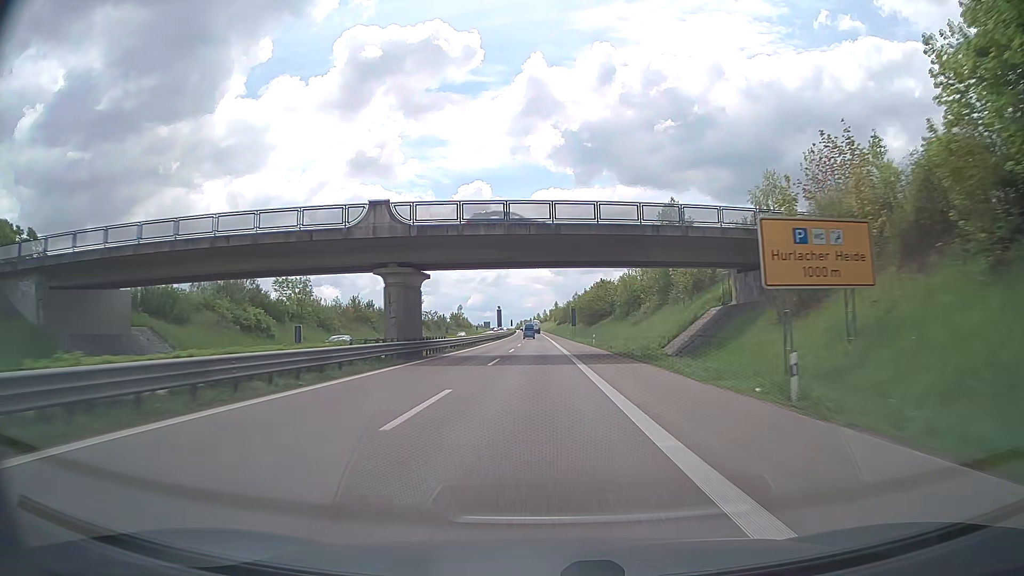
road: trunk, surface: asphalt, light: Day
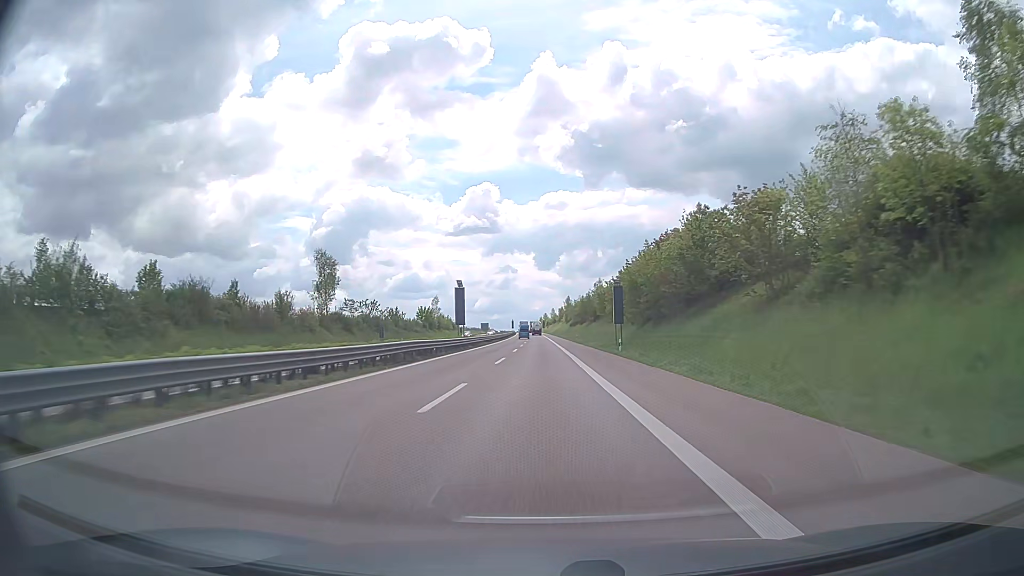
(-0.4, +69.6) m; 0°
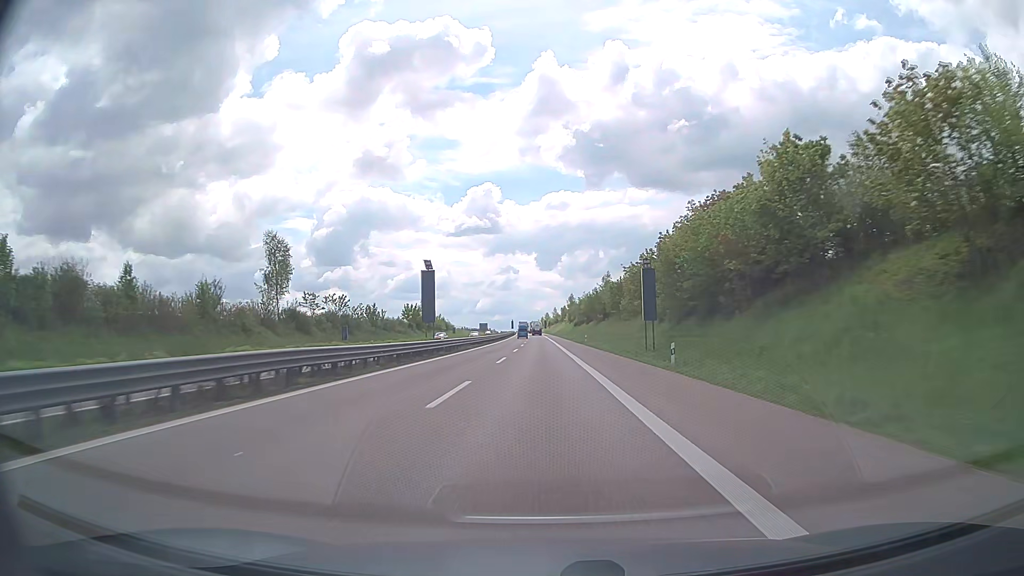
(-0.1, +17.5) m; 0°
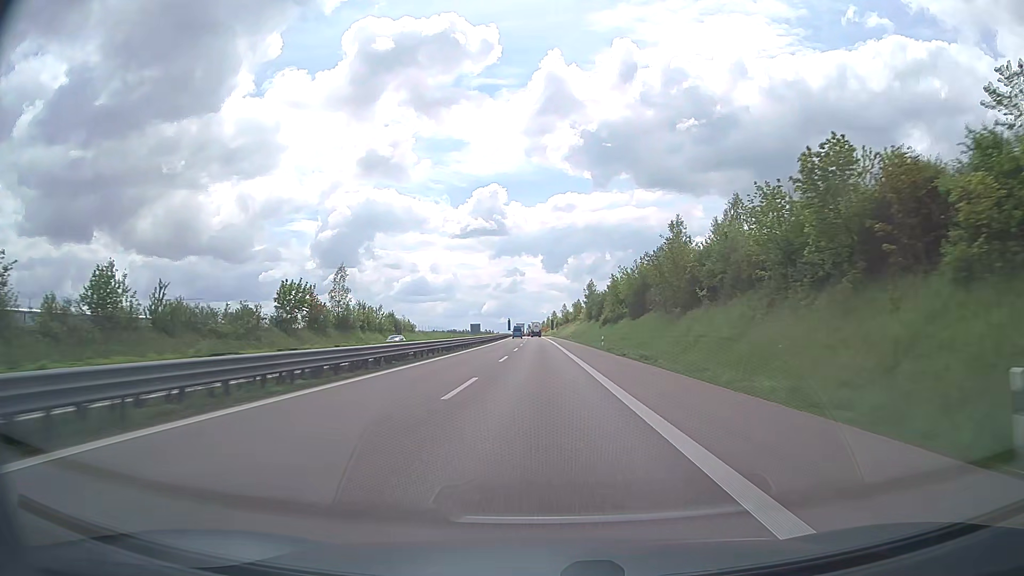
(-0.2, +69.9) m; 0°
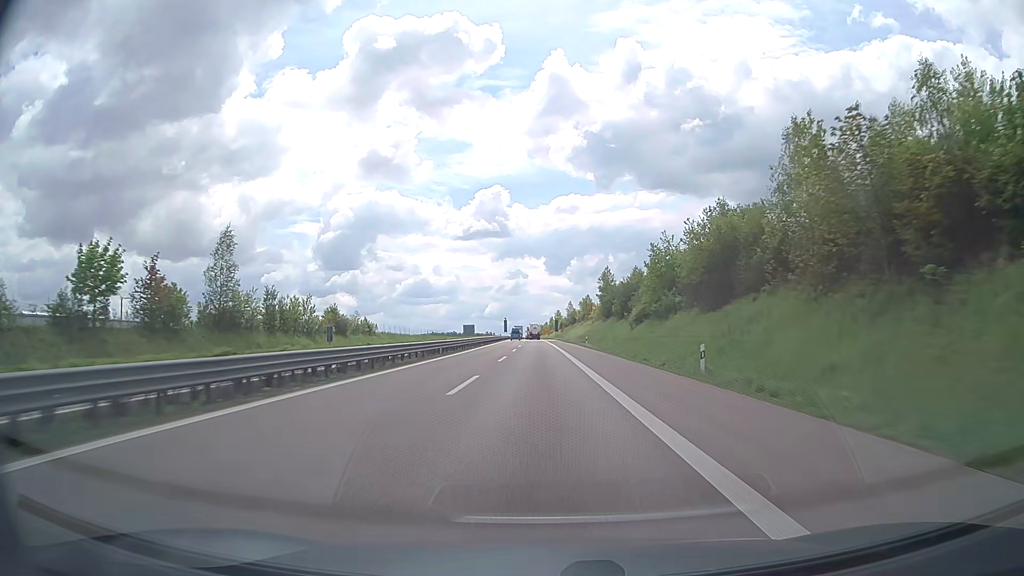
(-0.1, +34.8) m; 0°
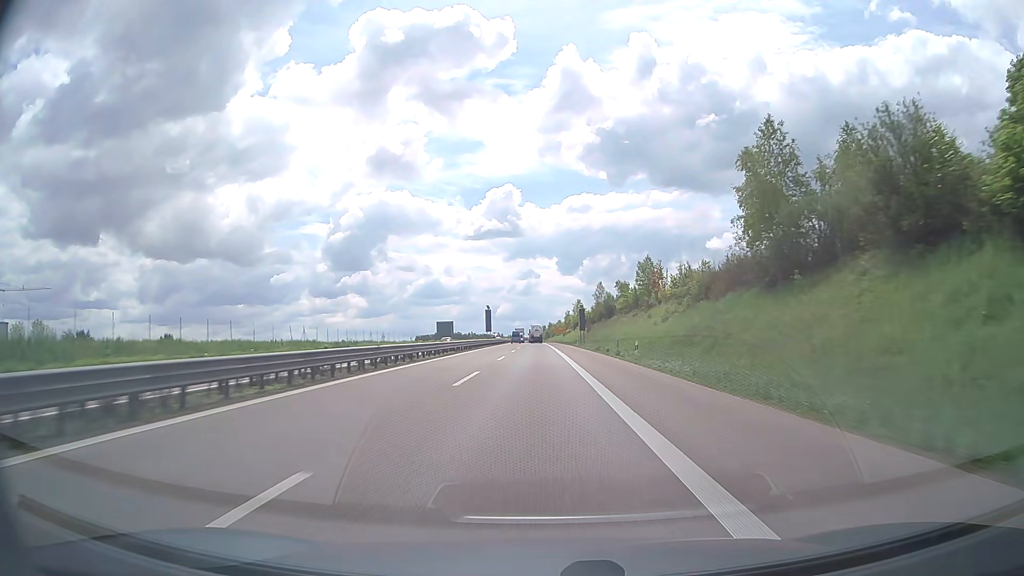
(-0.5, +87.0) m; -1°
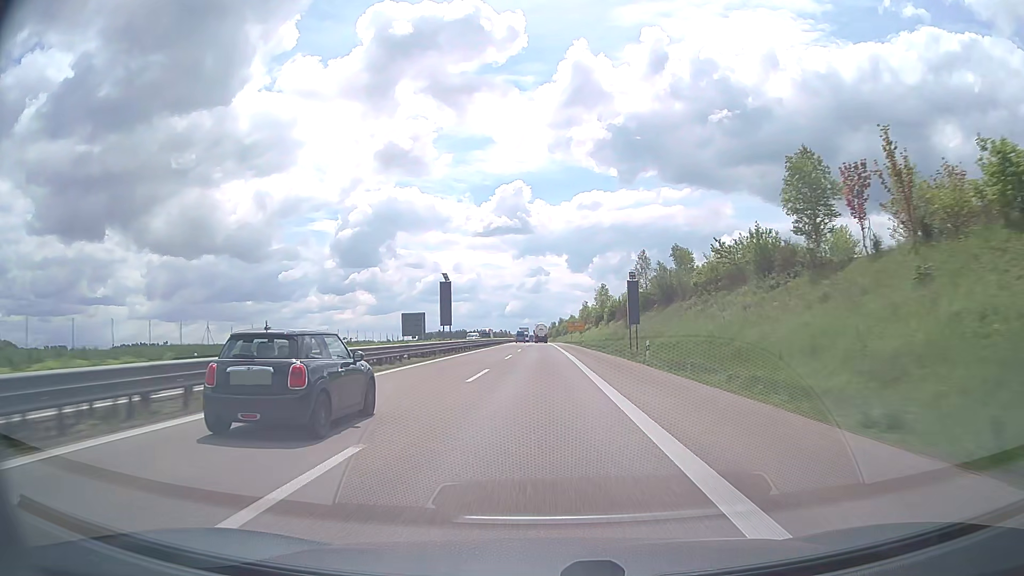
(-0.4, +52.2) m; -1°
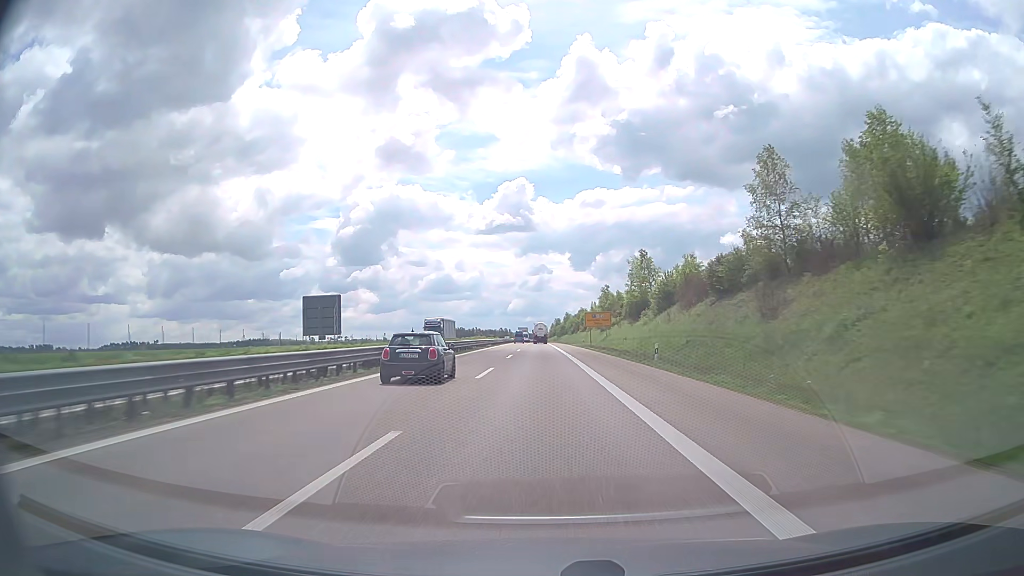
(-0.2, +52.3) m; 0°
(0, +10) (0, +20) (0, +30) (0, +40) (0, +50) (0, +60) (0, +70) (0, +80) (-1, +90) (-1, +100) m
